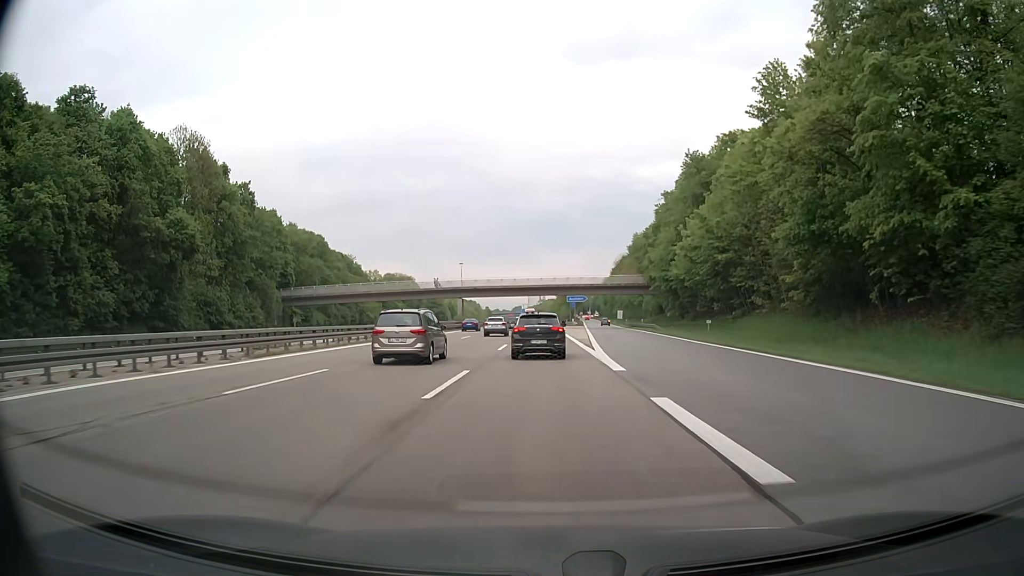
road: motorway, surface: asphalt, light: Day
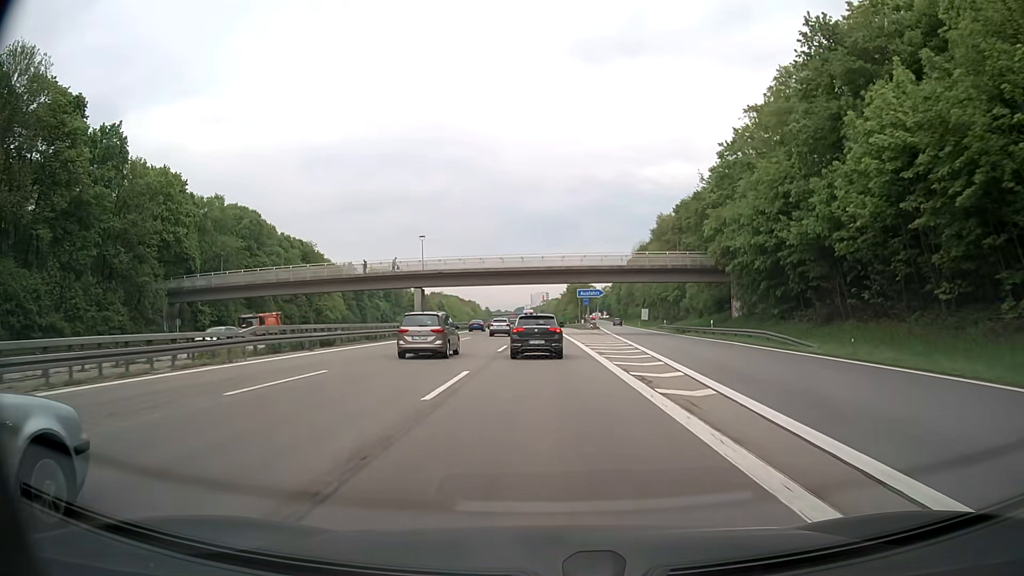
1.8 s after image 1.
(-0.2, +36.3) m; -1°
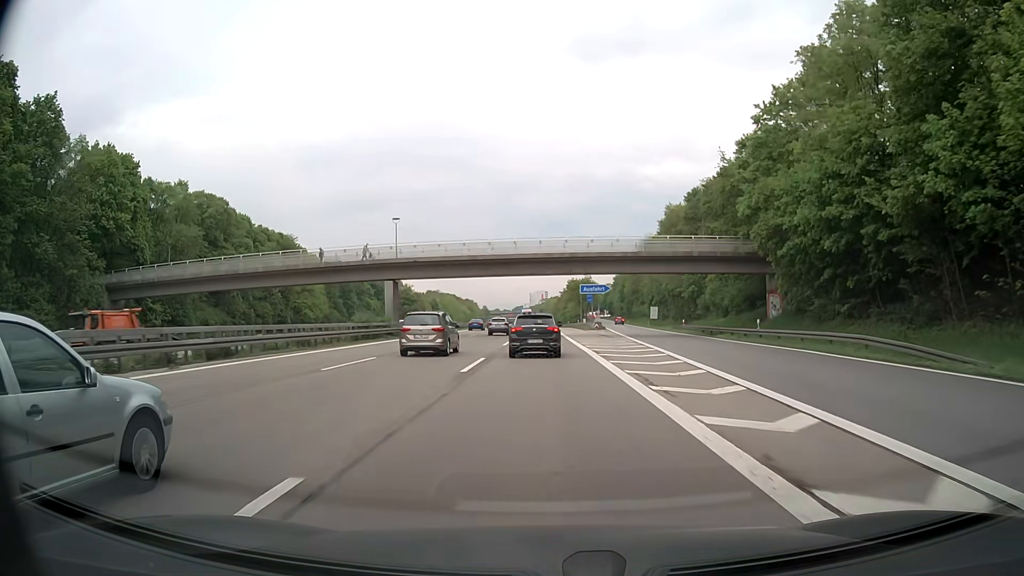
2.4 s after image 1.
(0.0, +12.2) m; 0°
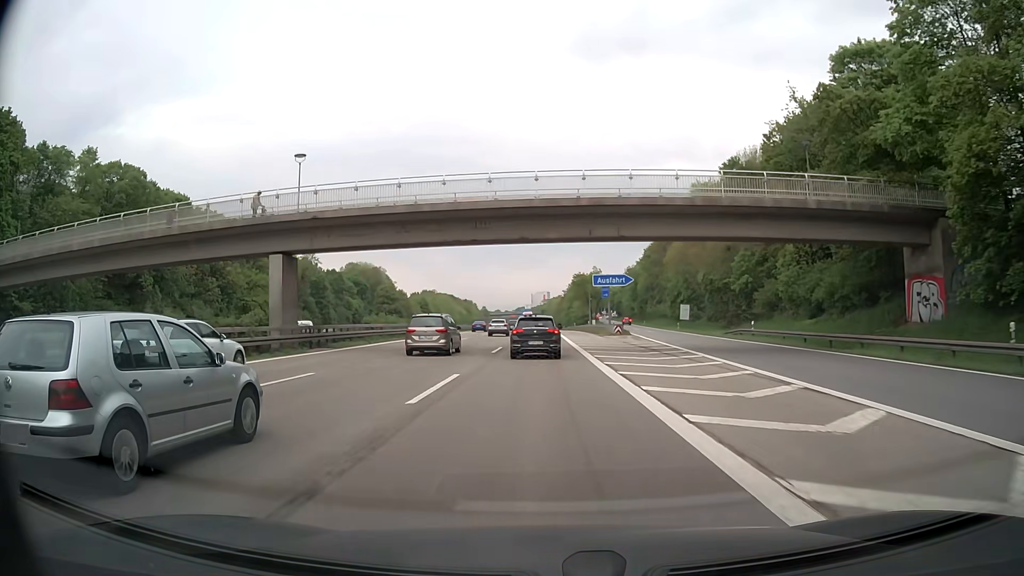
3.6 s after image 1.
(0.0, +24.5) m; 0°
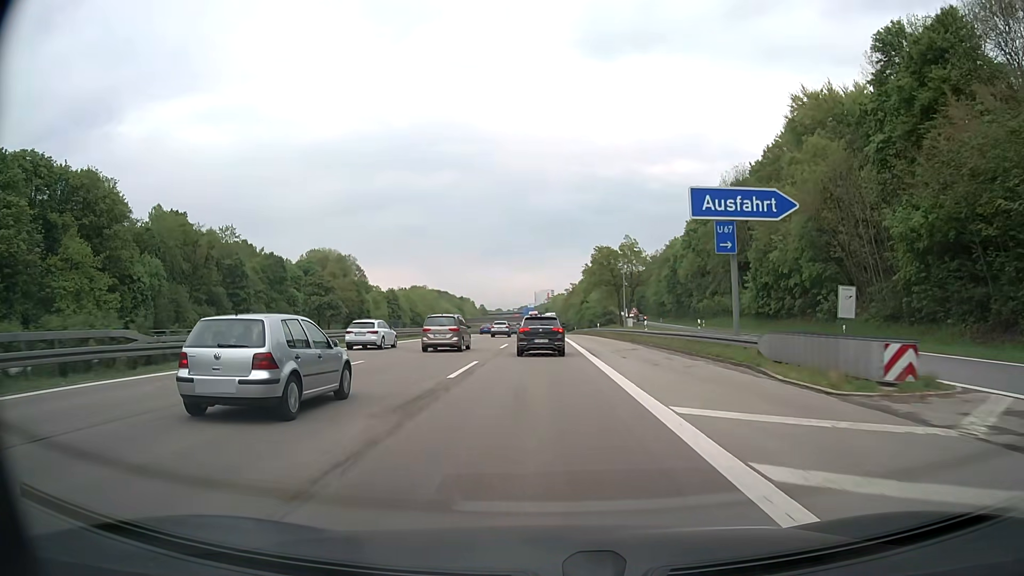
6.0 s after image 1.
(-0.3, +49.4) m; 0°
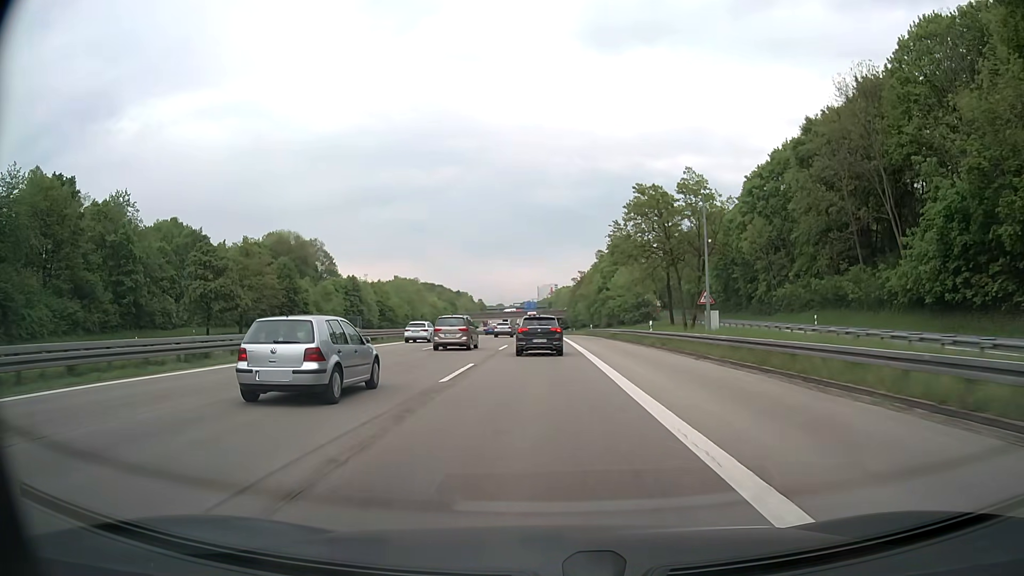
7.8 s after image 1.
(-0.1, +37.6) m; 0°
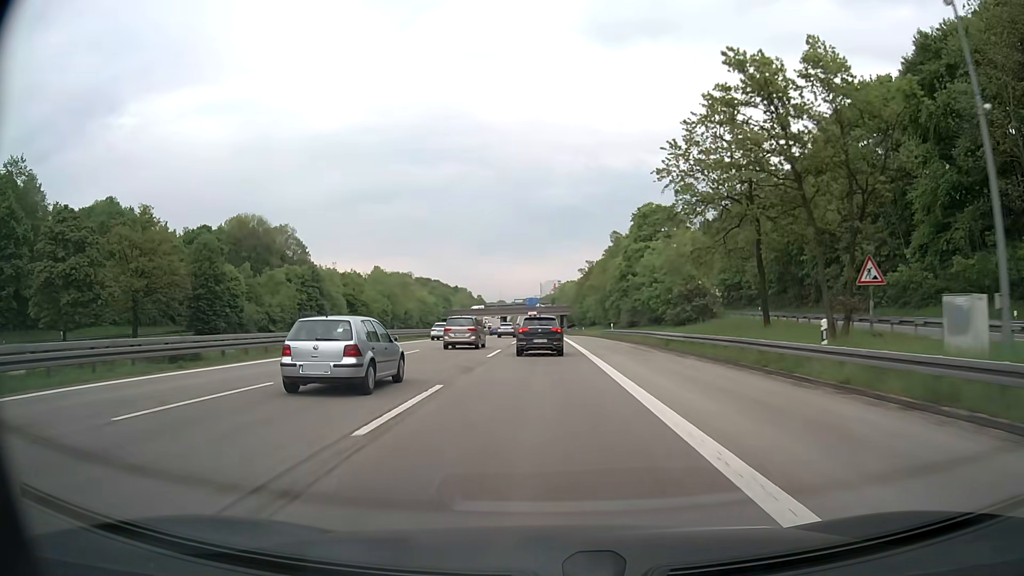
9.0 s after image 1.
(-0.1, +25.1) m; 0°
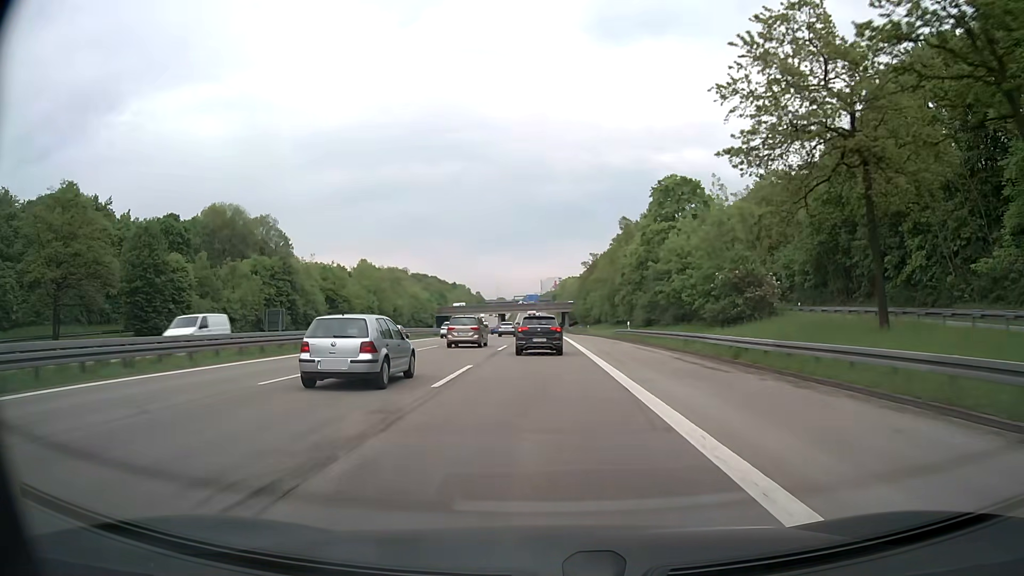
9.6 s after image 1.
(0.0, +12.5) m; 0°
(0, +10) (0, +20) (0, +30) (0, +40) (0, +50) (0, +60) (0, +70) (0, +80) (0, +90) (0, +100) m
